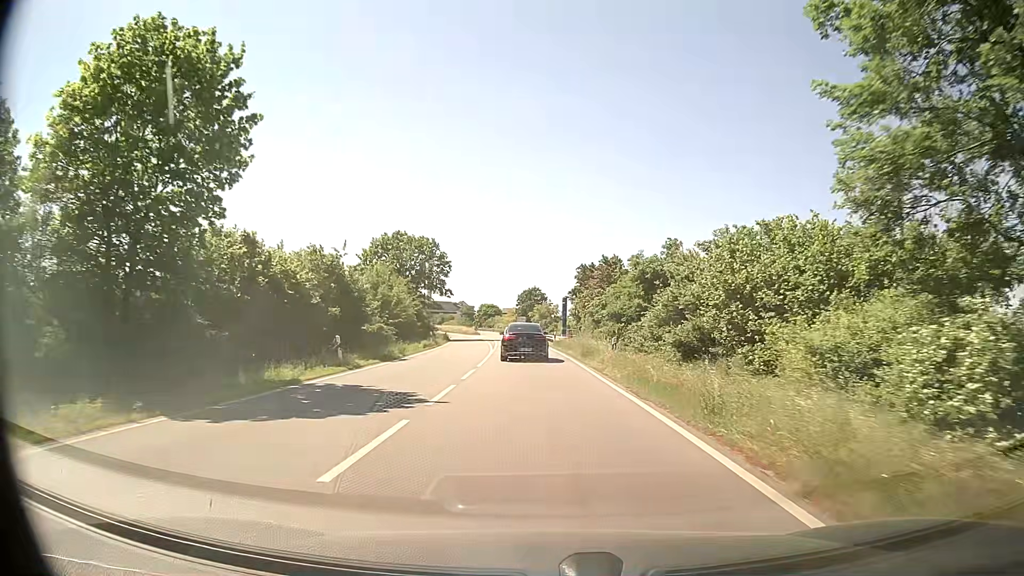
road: primary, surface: asphalt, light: Day
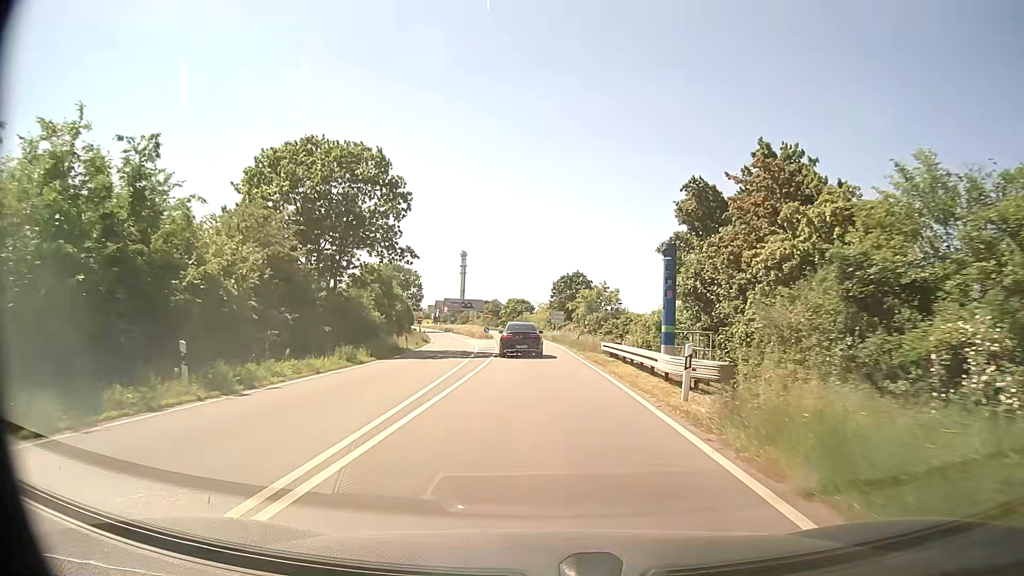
(-0.7, +40.5) m; -3°
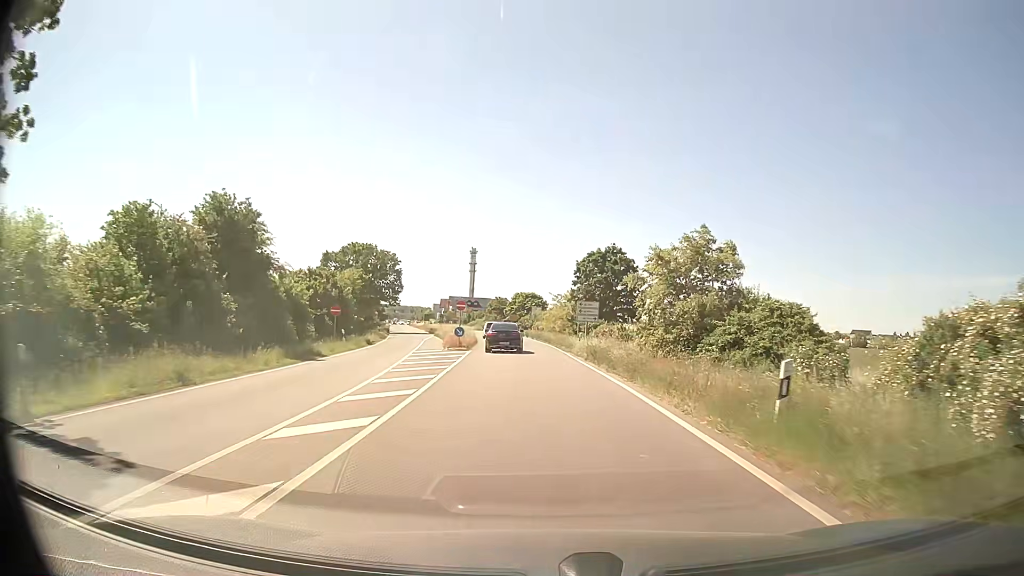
(-0.5, +33.9) m; -1°
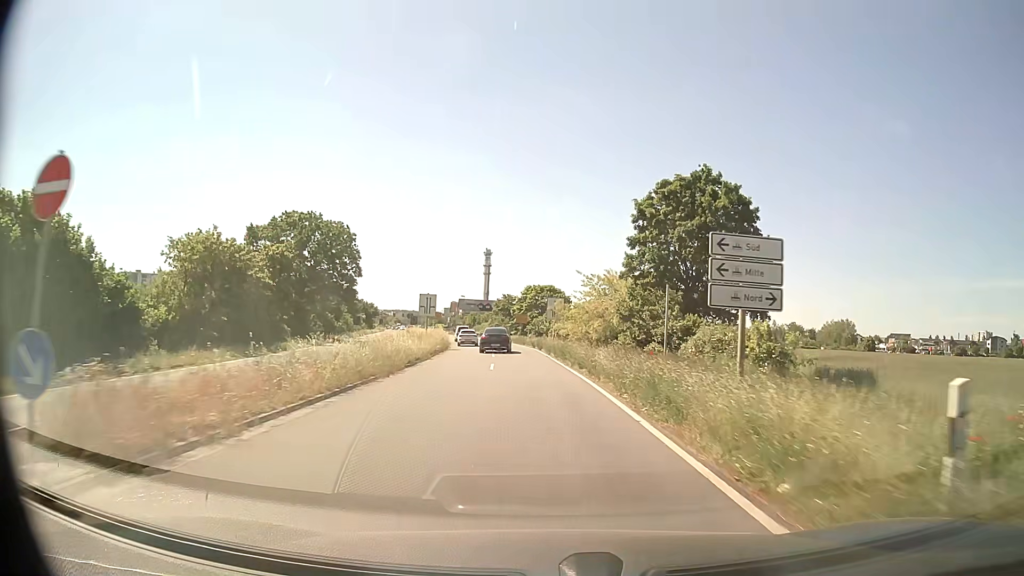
(-0.3, +34.8) m; -2°
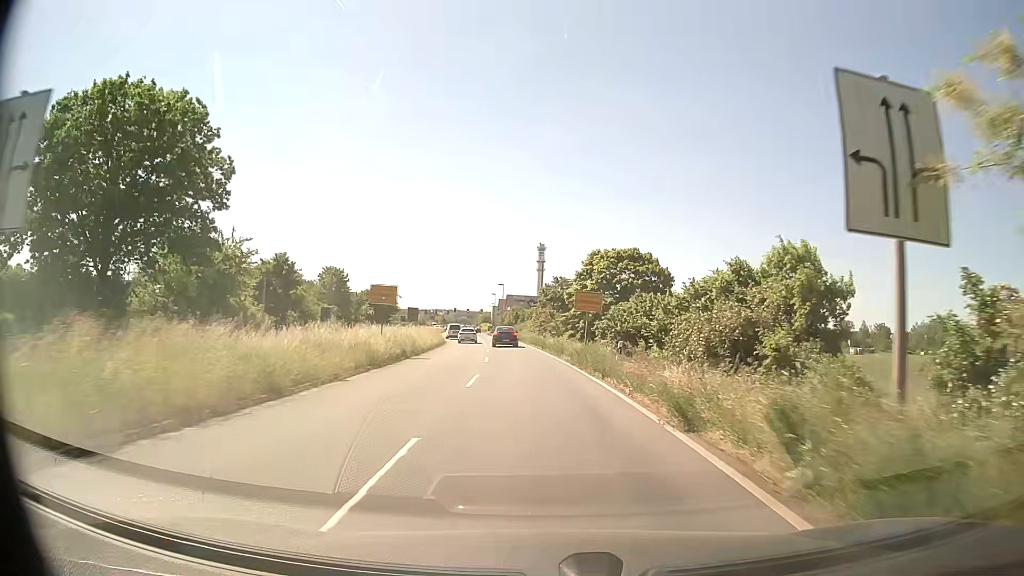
(-1.6, +44.1) m; -5°
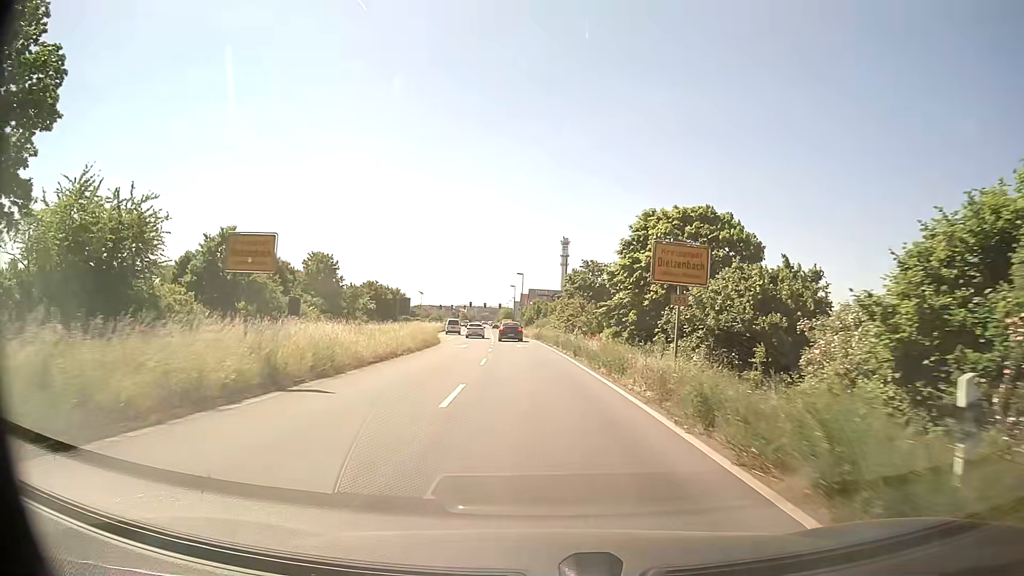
(-0.3, +17.3) m; -2°
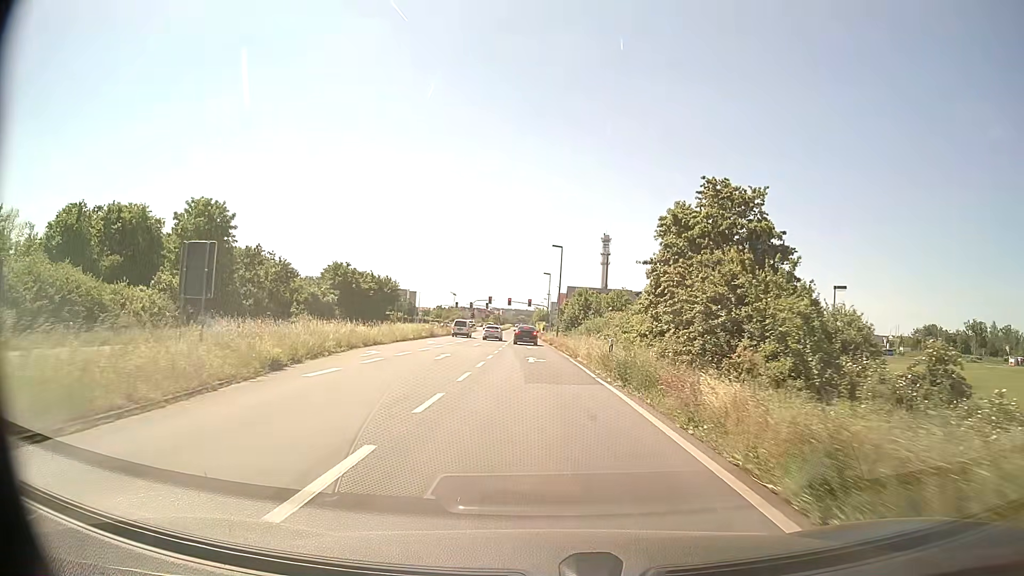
(-1.4, +42.3) m; -3°
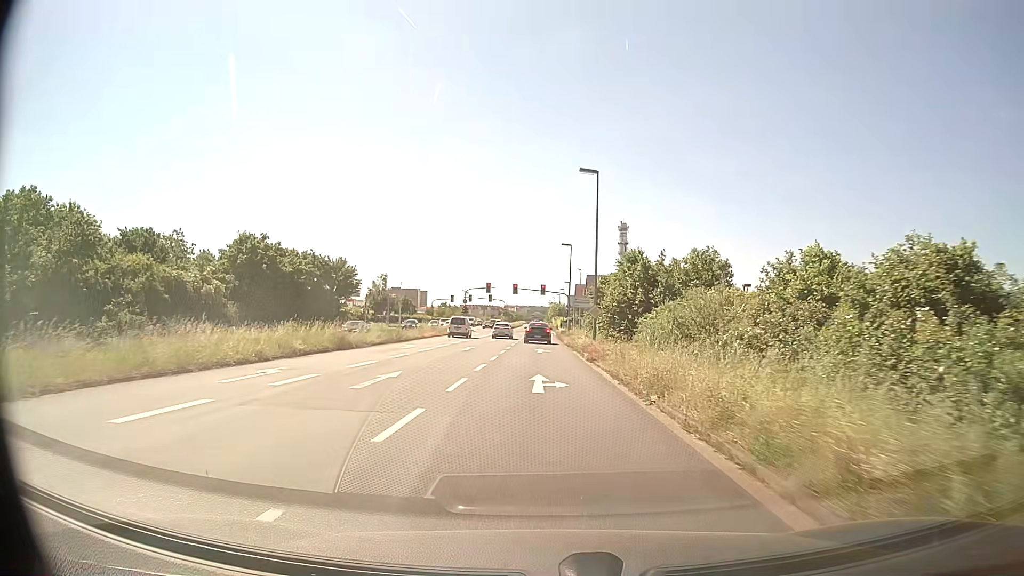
(-0.4, +32.8) m; -1°
